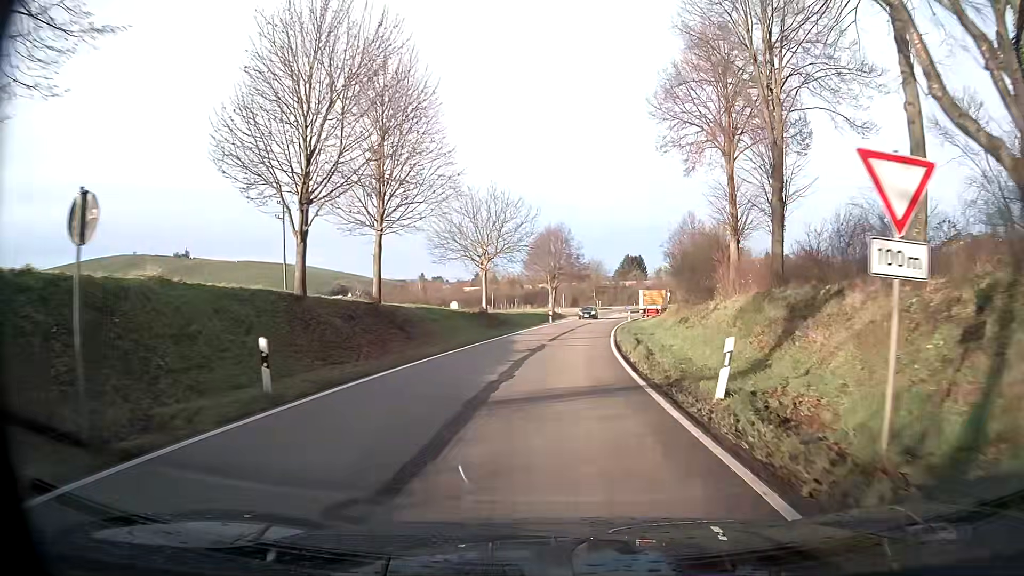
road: tertiary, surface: asphalt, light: Day
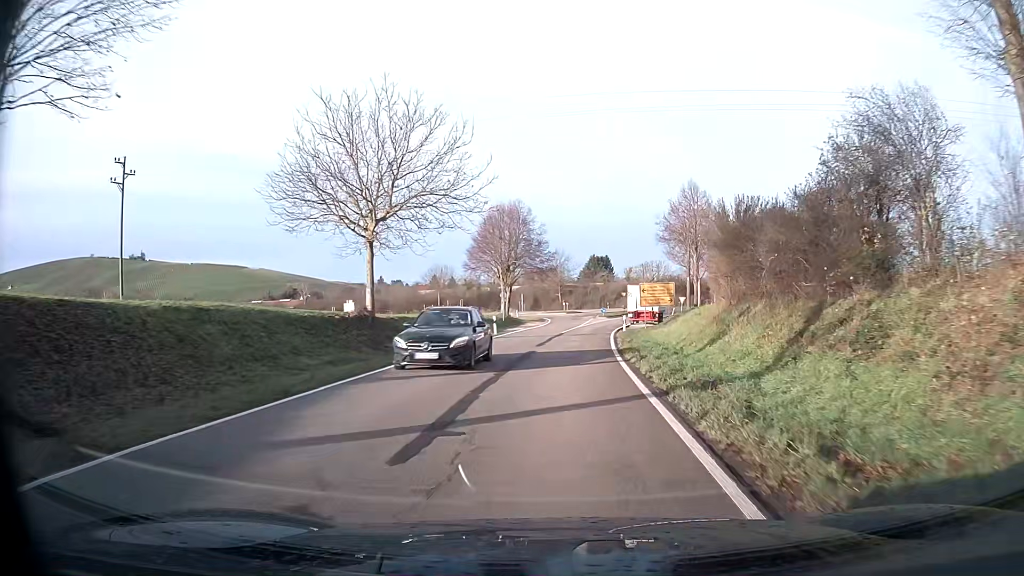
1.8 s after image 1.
(+0.7, +23.4) m; +3°
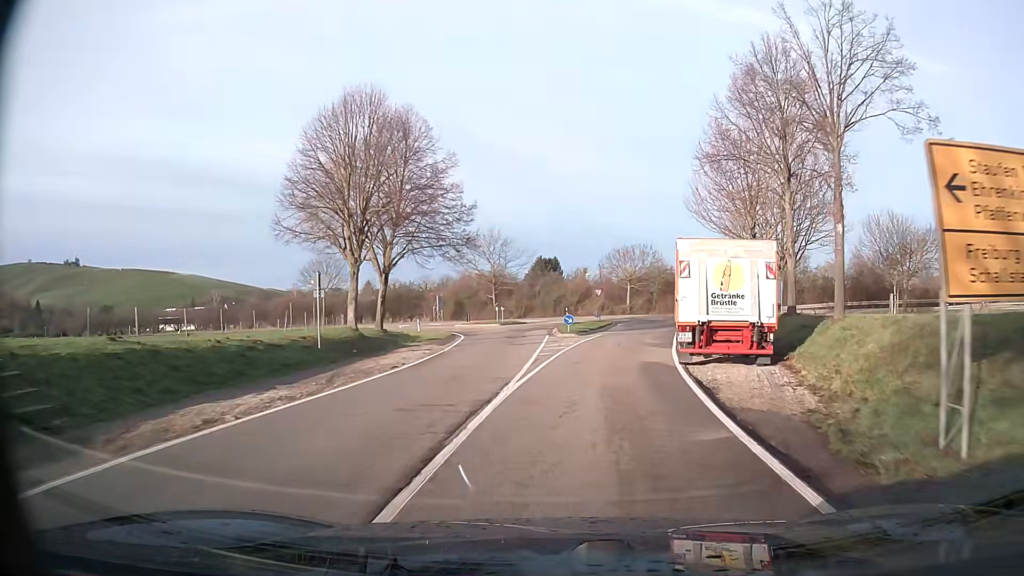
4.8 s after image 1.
(+1.7, +38.1) m; +5°
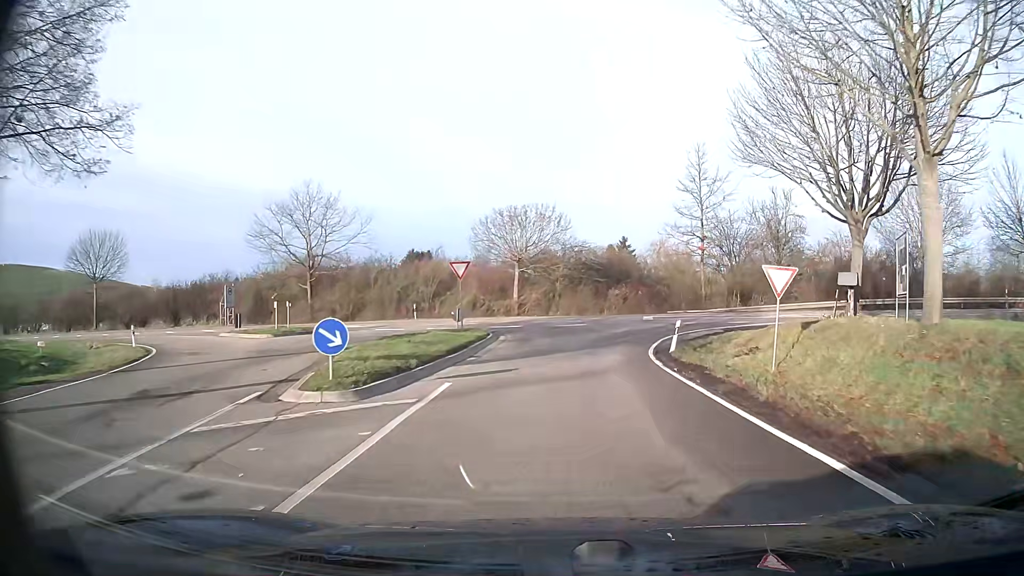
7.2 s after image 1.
(+2.4, +27.6) m; +10°
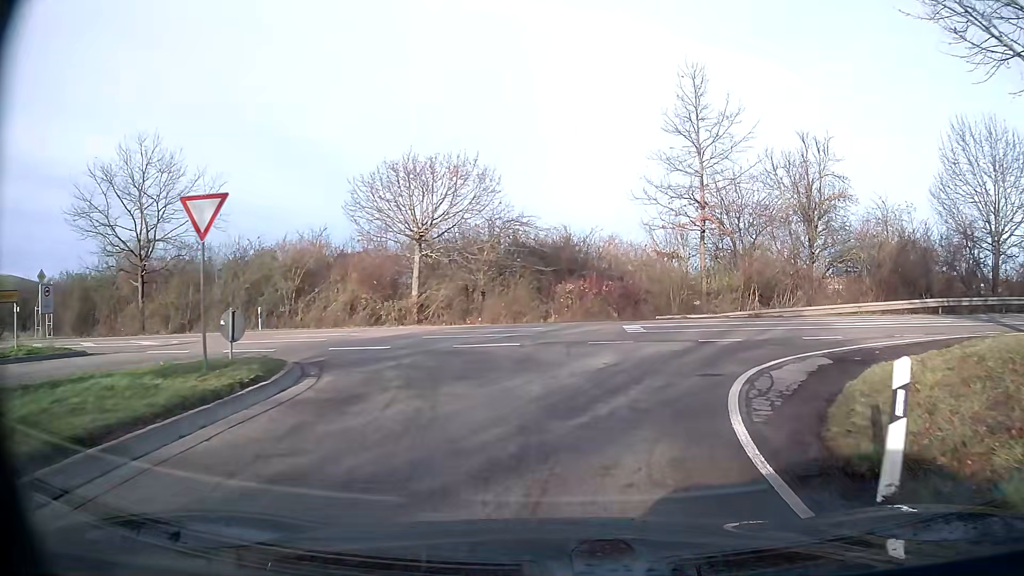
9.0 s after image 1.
(+0.8, +15.5) m; +6°
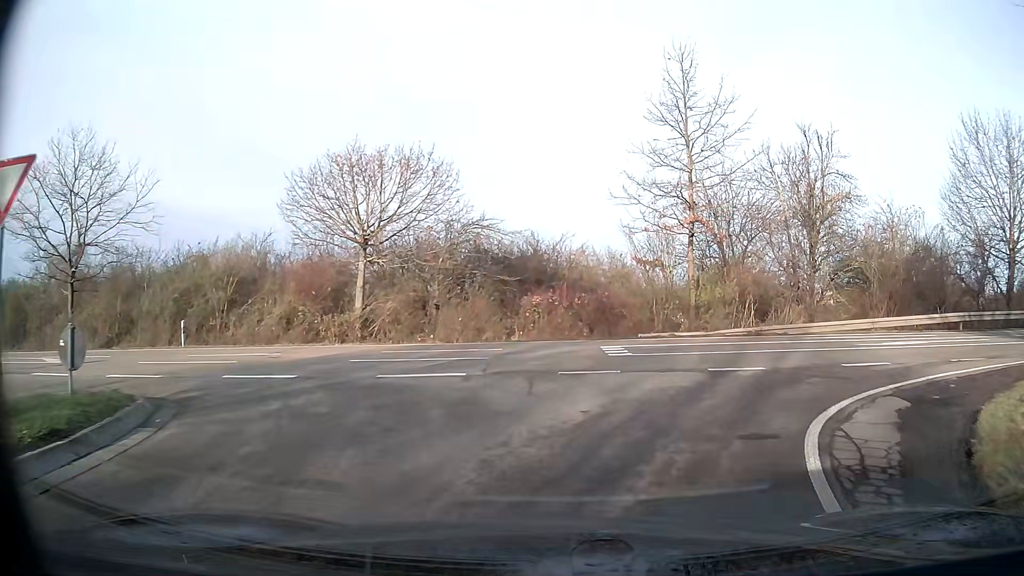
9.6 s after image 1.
(+0.2, +3.9) m; +6°
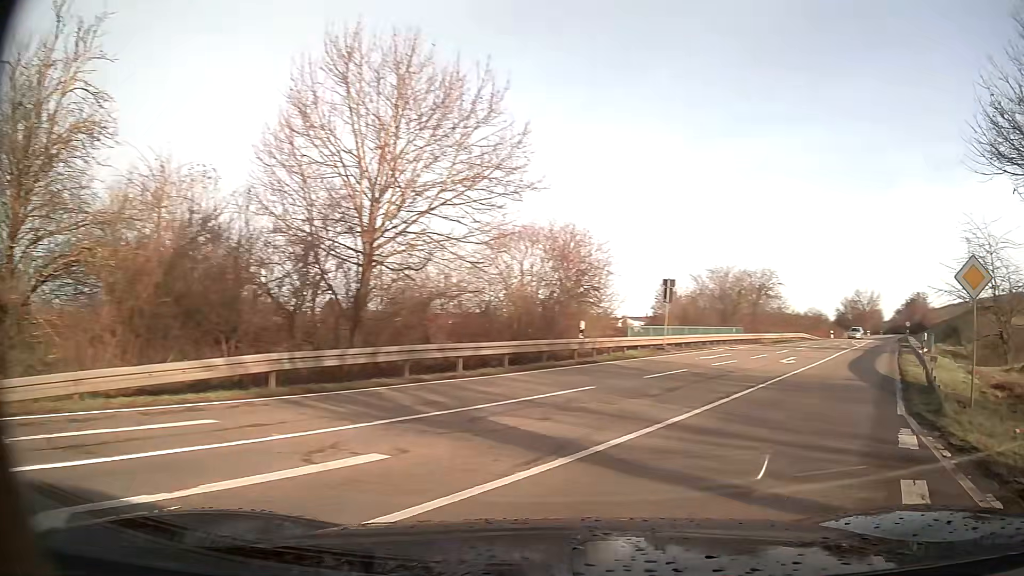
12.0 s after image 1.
(+6.6, +12.1) m; +63°
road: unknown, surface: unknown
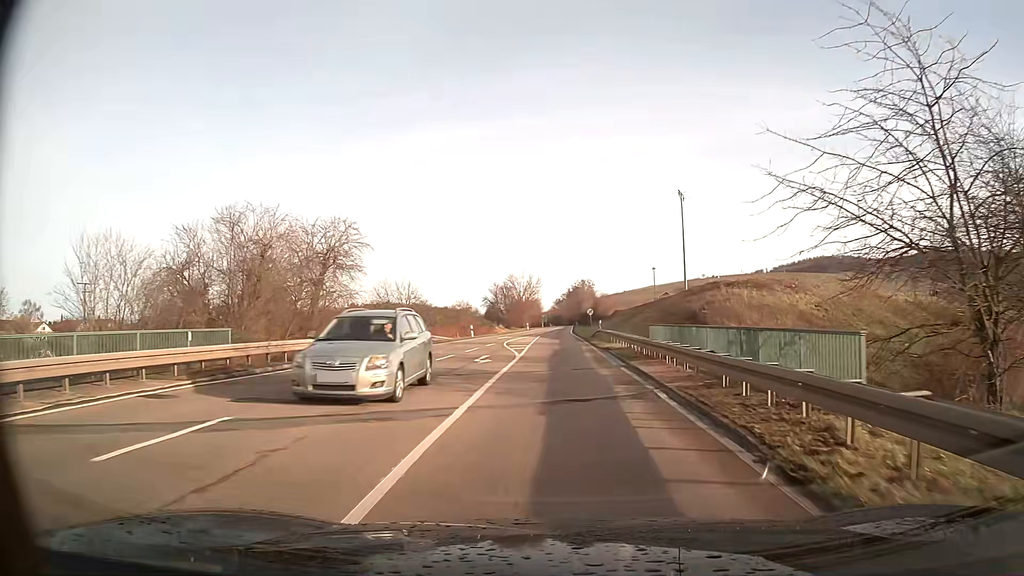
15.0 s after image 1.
(+9.5, +27.2) m; +24°
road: primary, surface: asphalt
